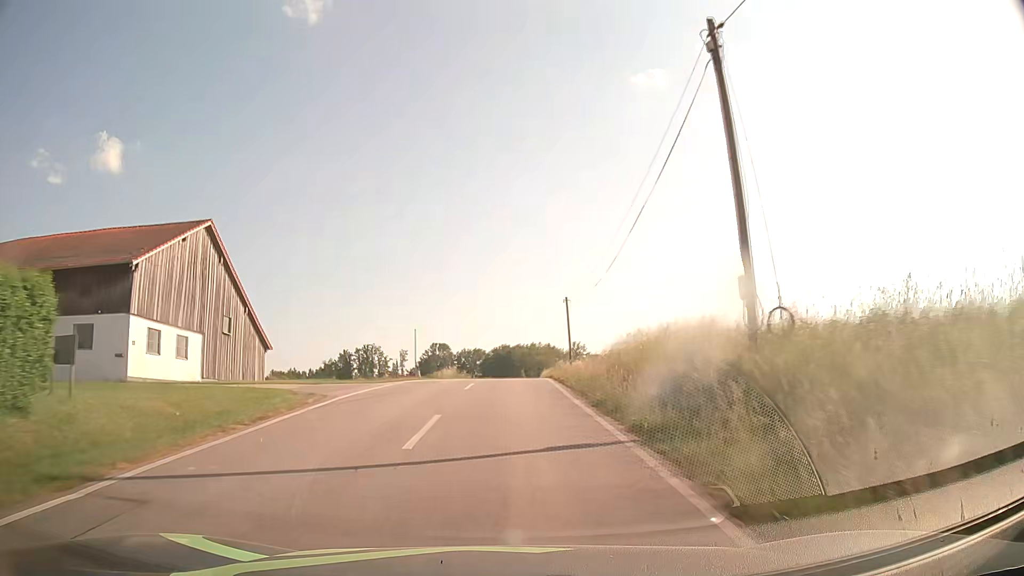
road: tertiary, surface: asphalt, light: Day
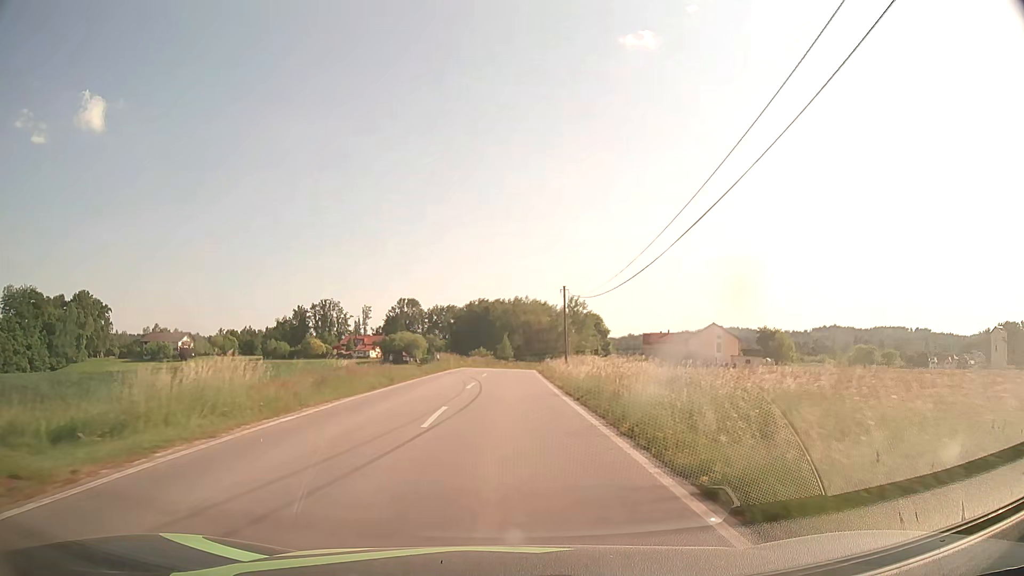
(+0.4, +45.1) m; +2°
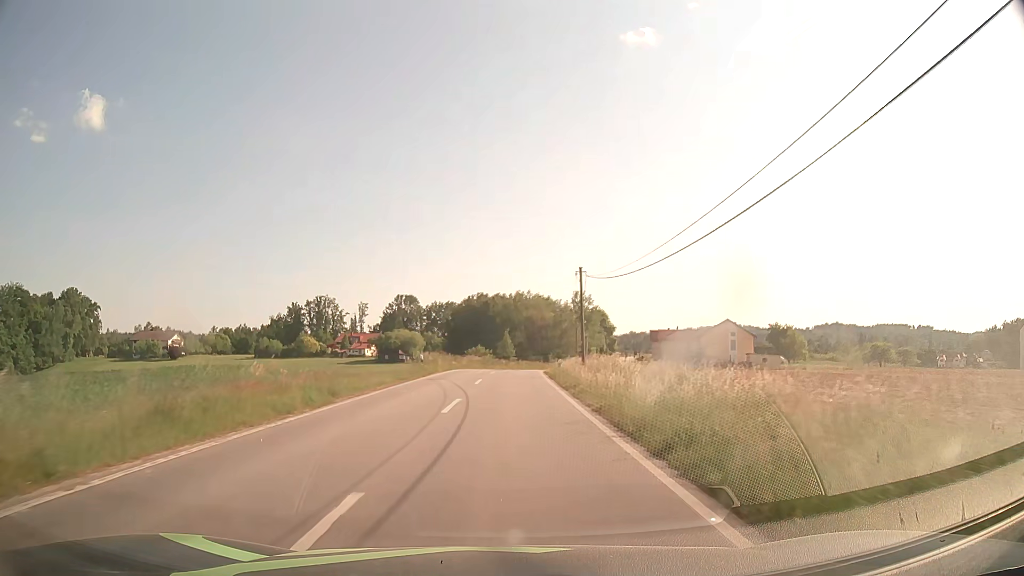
(0.0, +9.3) m; 0°
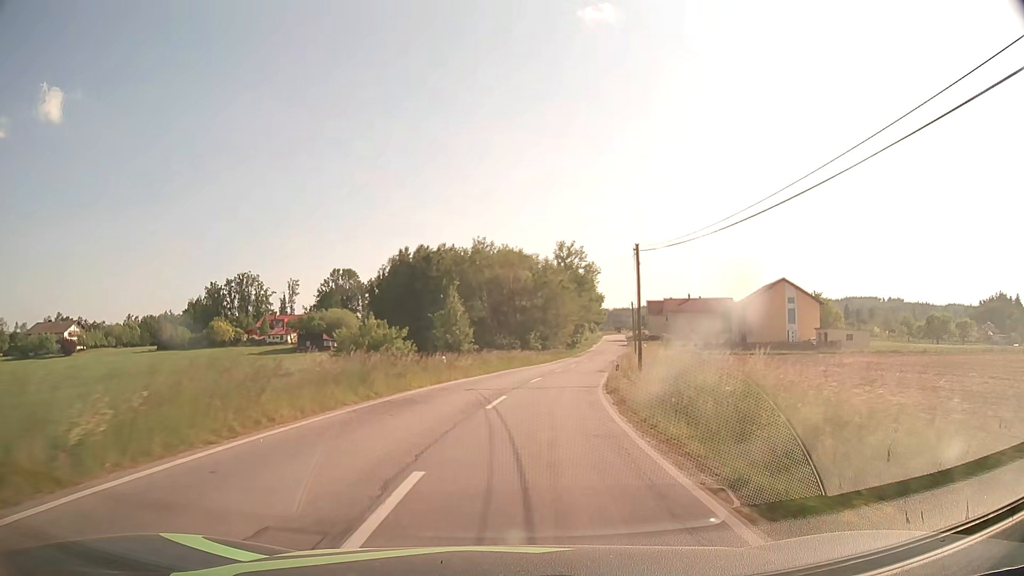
(+0.6, +46.6) m; +4°
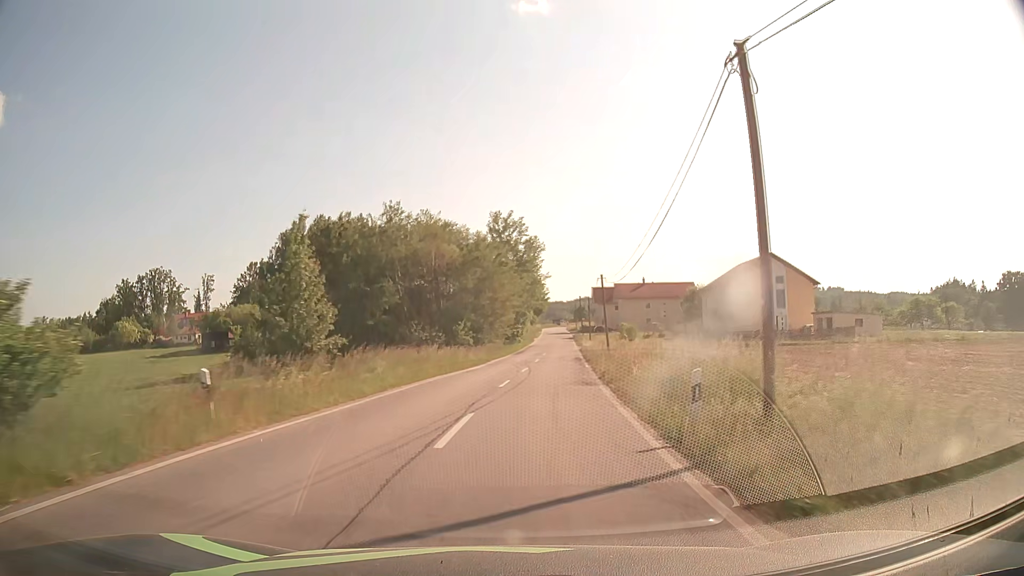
(+0.8, +18.7) m; +5°
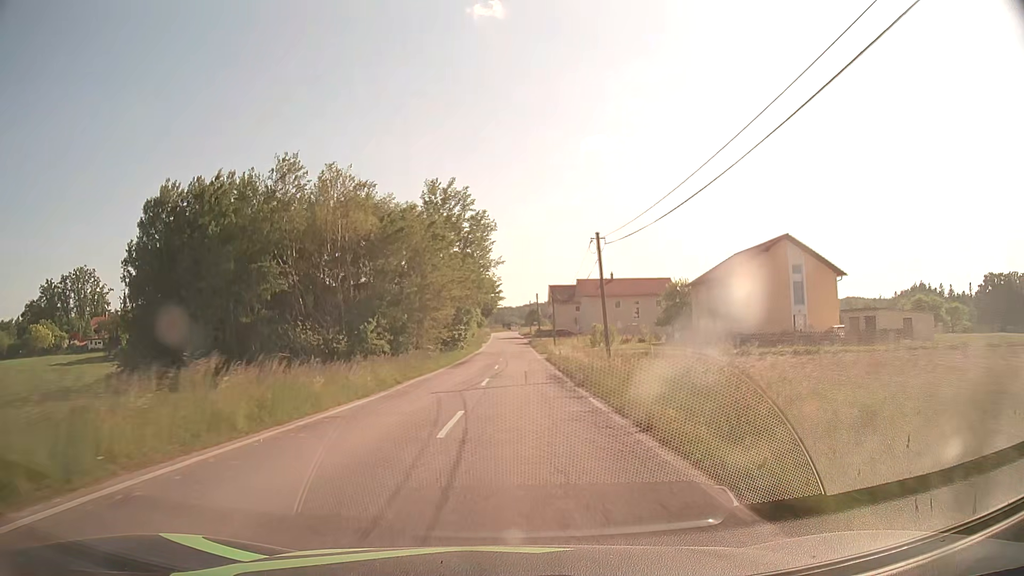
(+0.9, +18.6) m; +5°
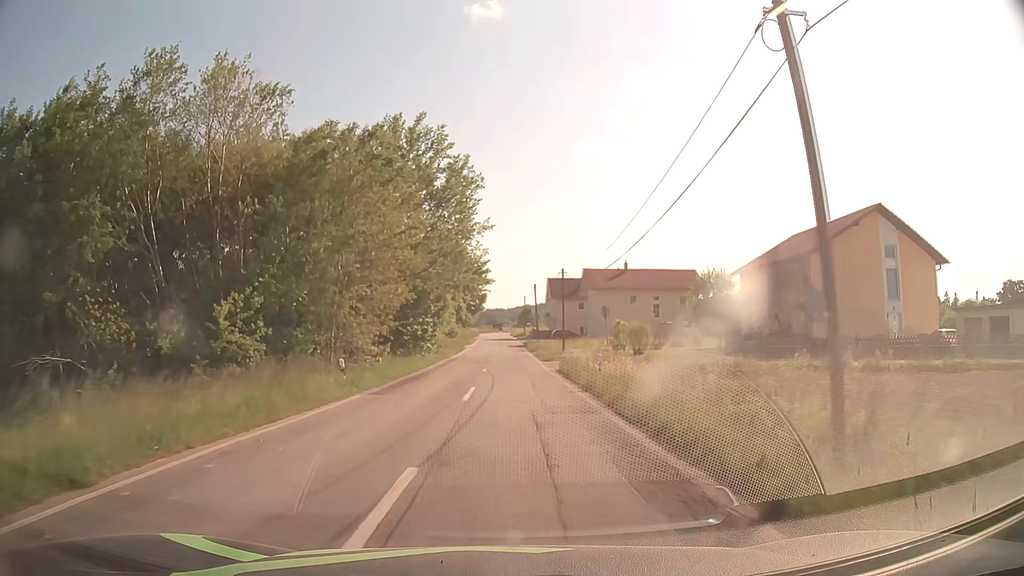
(+0.2, +18.5) m; +1°
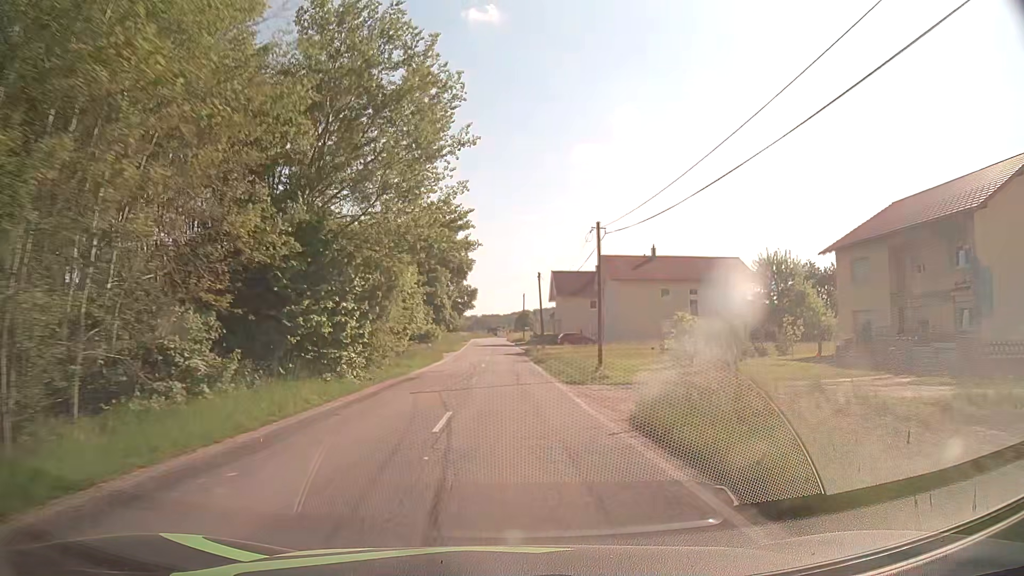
(+0.1, +18.4) m; 0°
